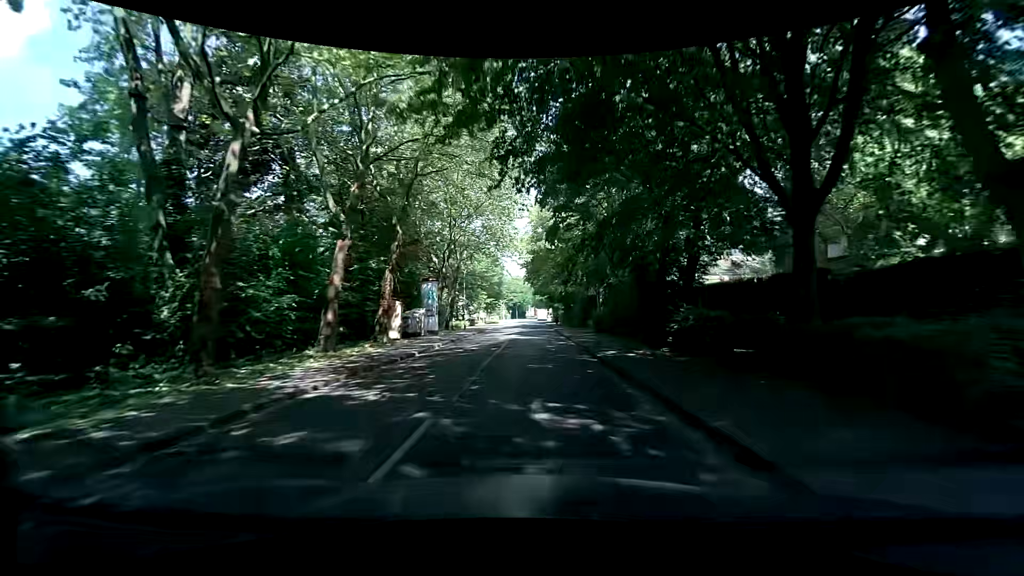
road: tertiary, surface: asphalt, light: Day
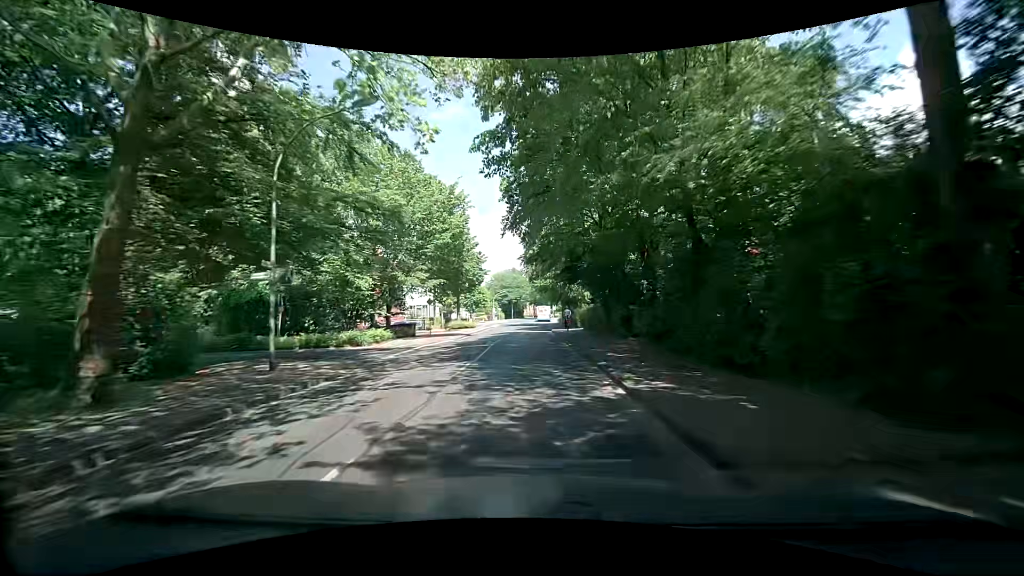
(-0.3, +37.9) m; 0°
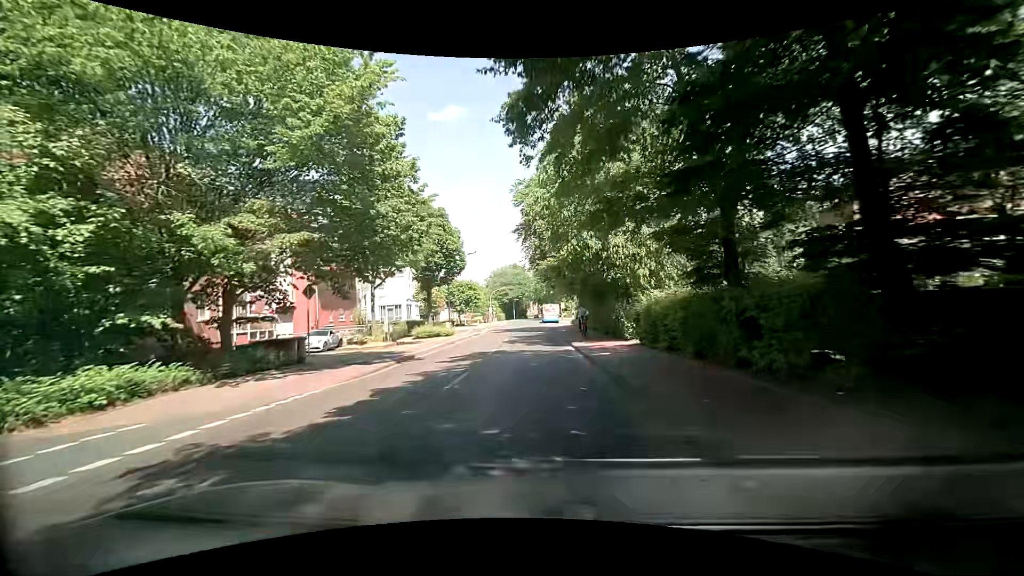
(0.0, +19.7) m; -1°
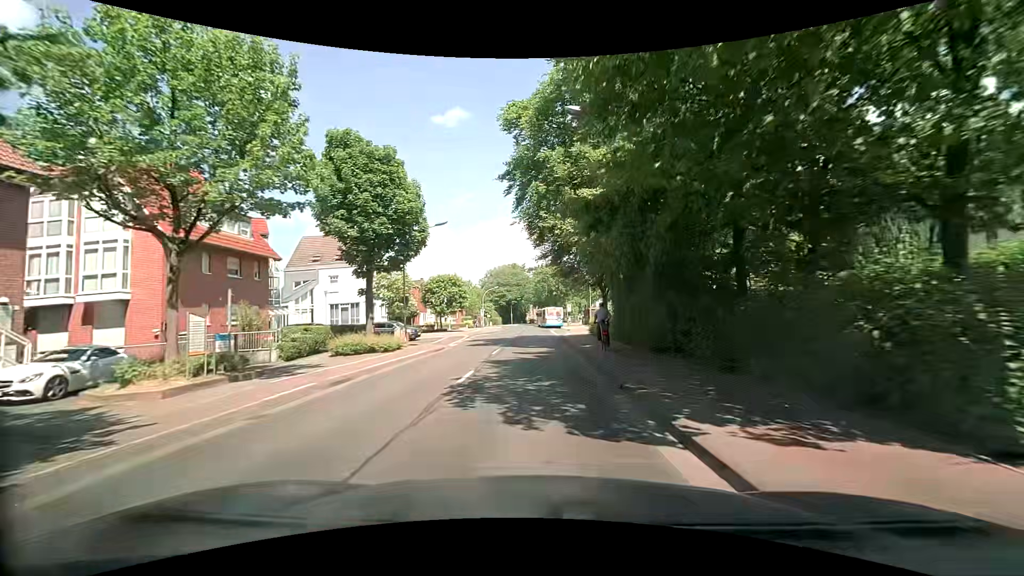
(0.0, +16.9) m; 0°
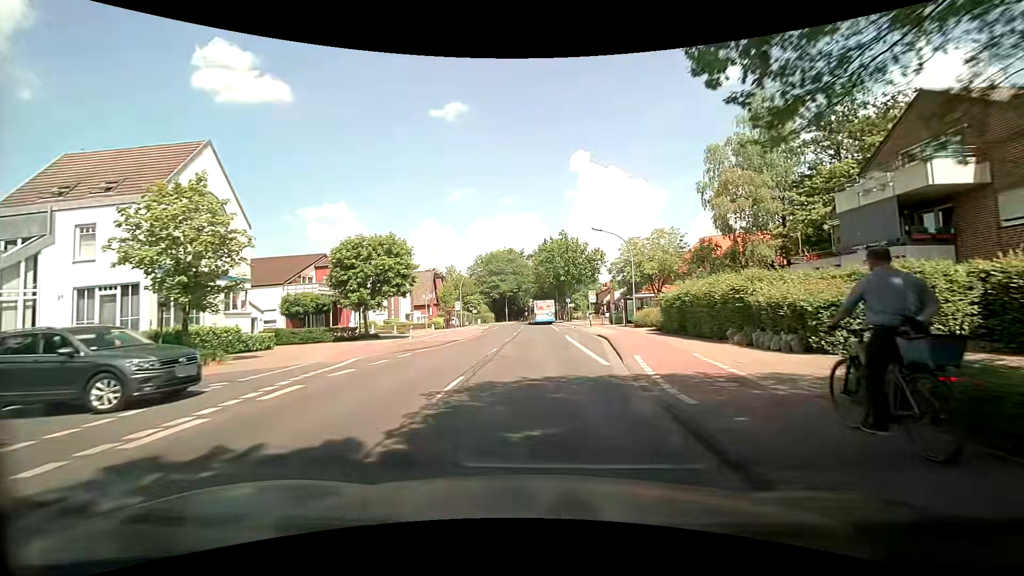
(+0.2, +29.9) m; +1°
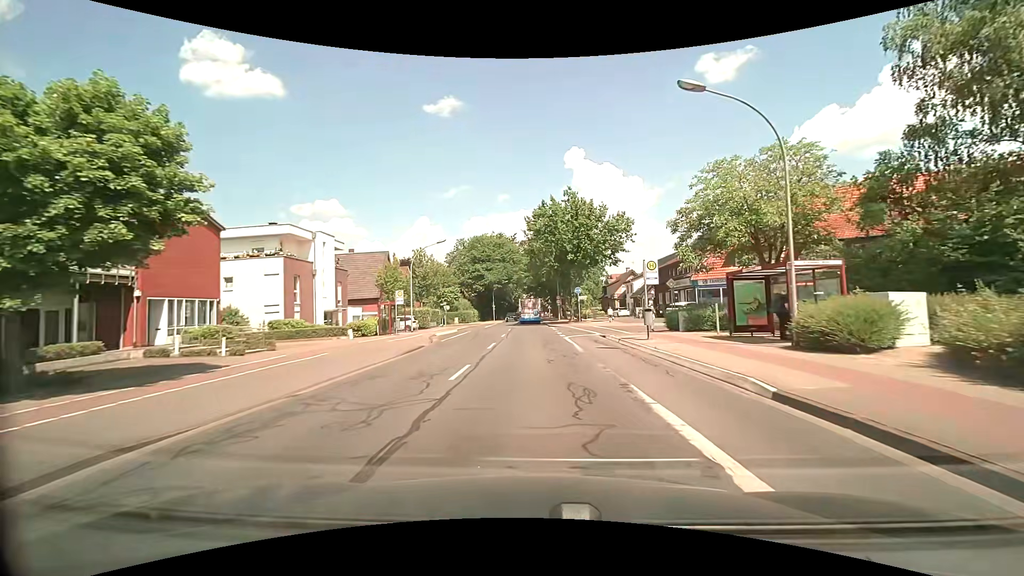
(-0.1, +24.6) m; +1°
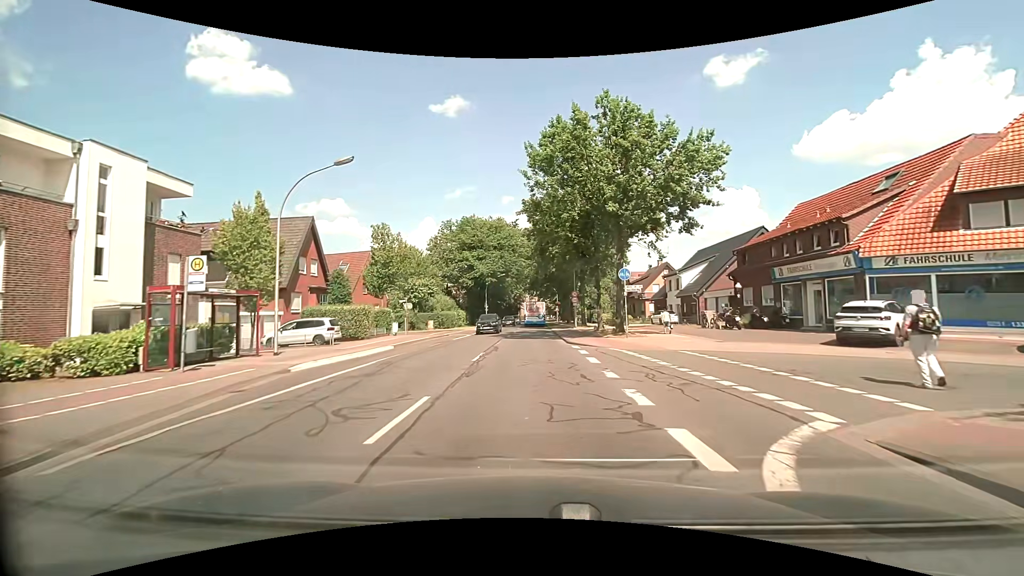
(-0.3, +22.8) m; -1°
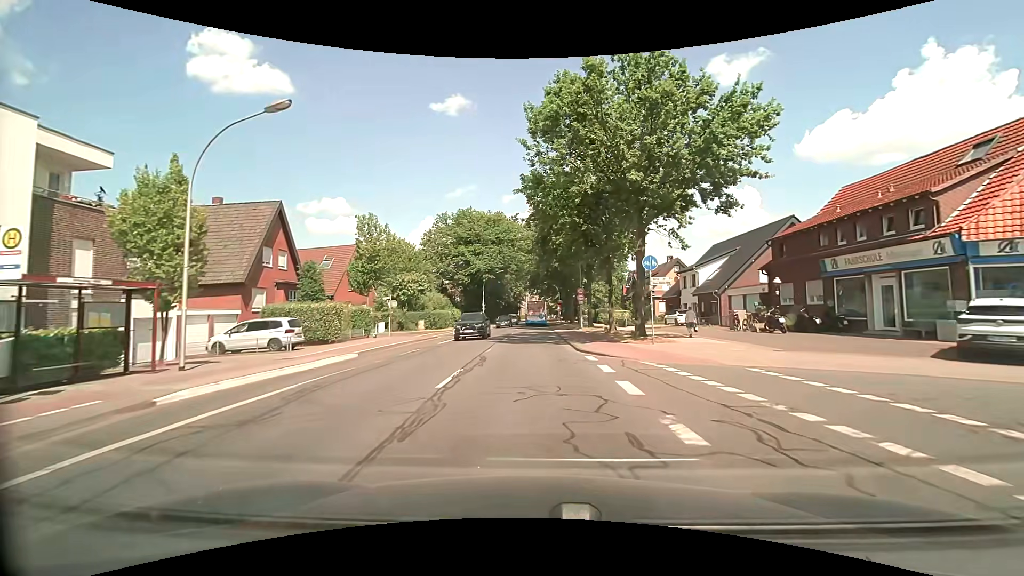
(0.0, +5.3) m; 0°
(0, +10) (0, +20) (0, +30) (0, +40) (0, +50) (0, +60) (0, +70) (0, +80) (0, +90) (+1, +100) m
